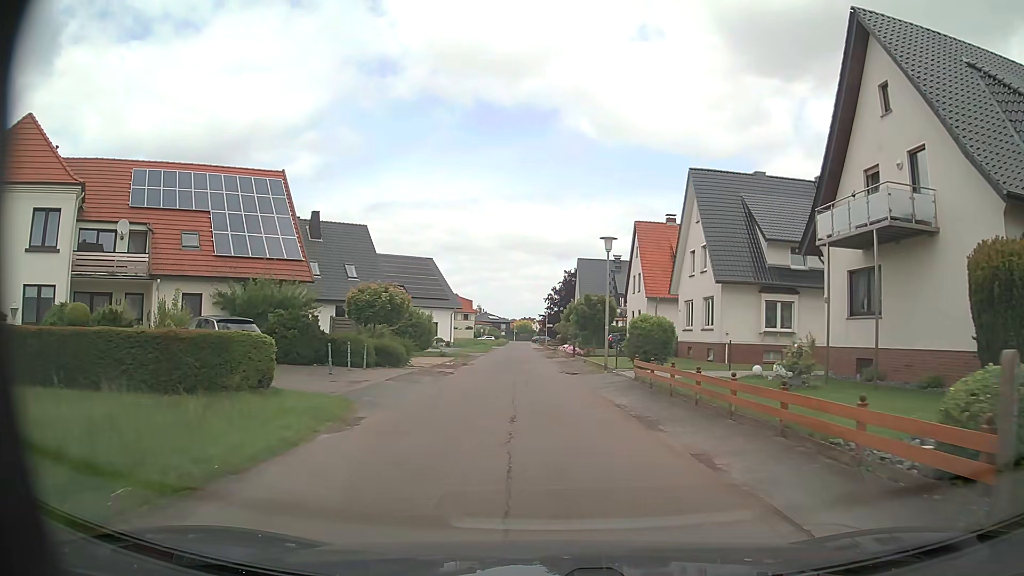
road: residential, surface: asphalt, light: Day
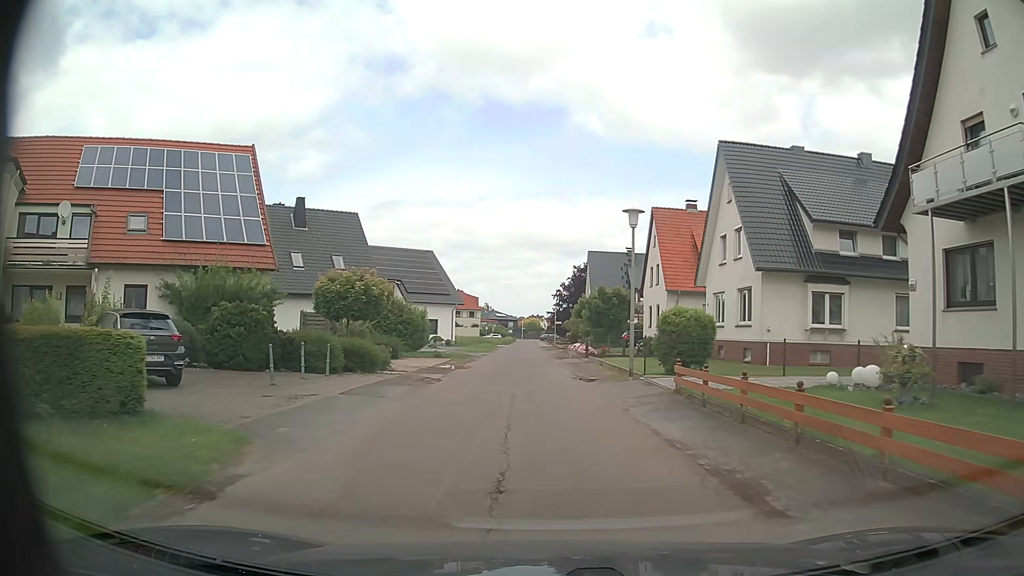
(0.0, +5.0) m; -1°
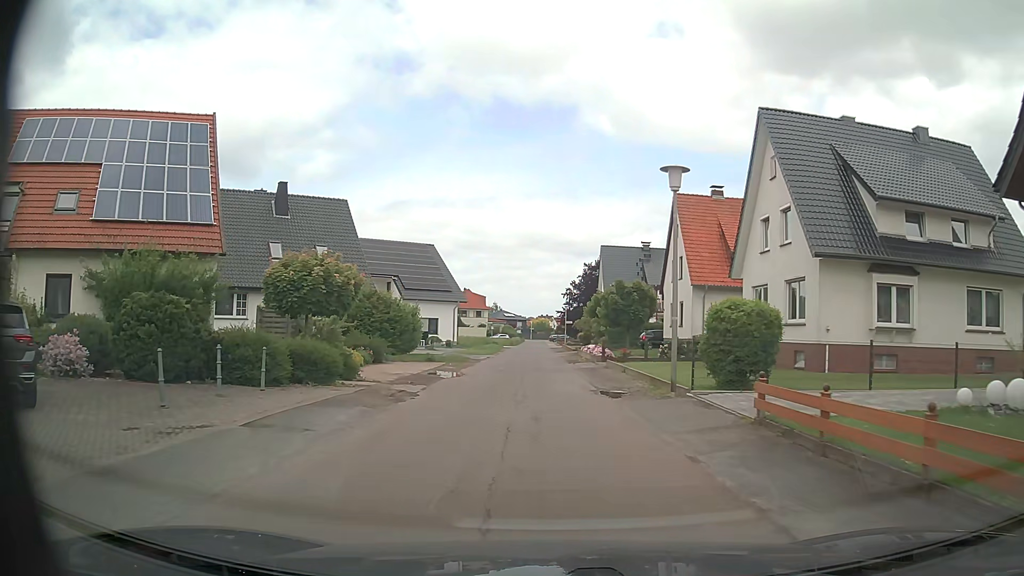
(0.0, +5.1) m; 0°
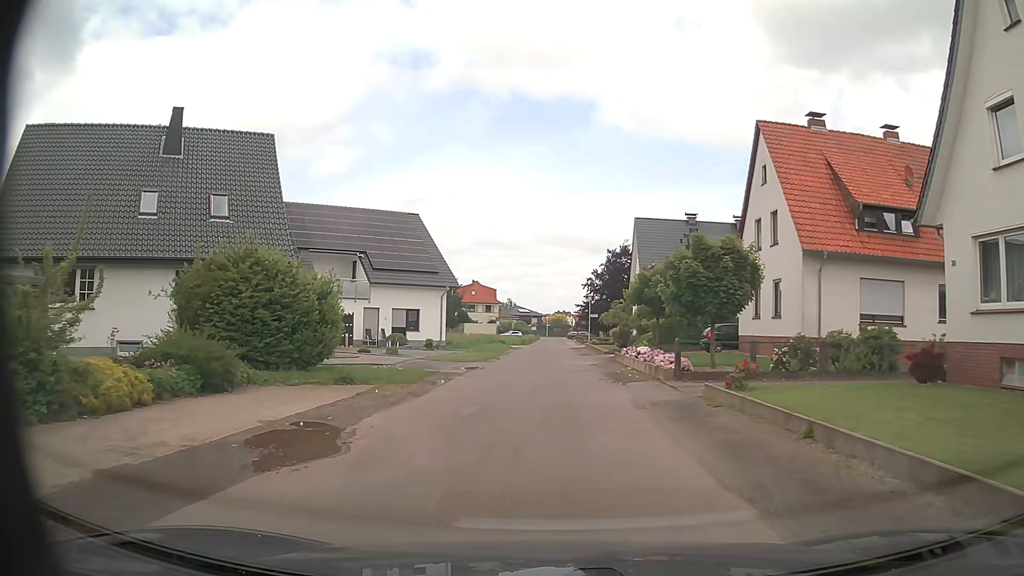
(-0.3, +15.2) m; -1°
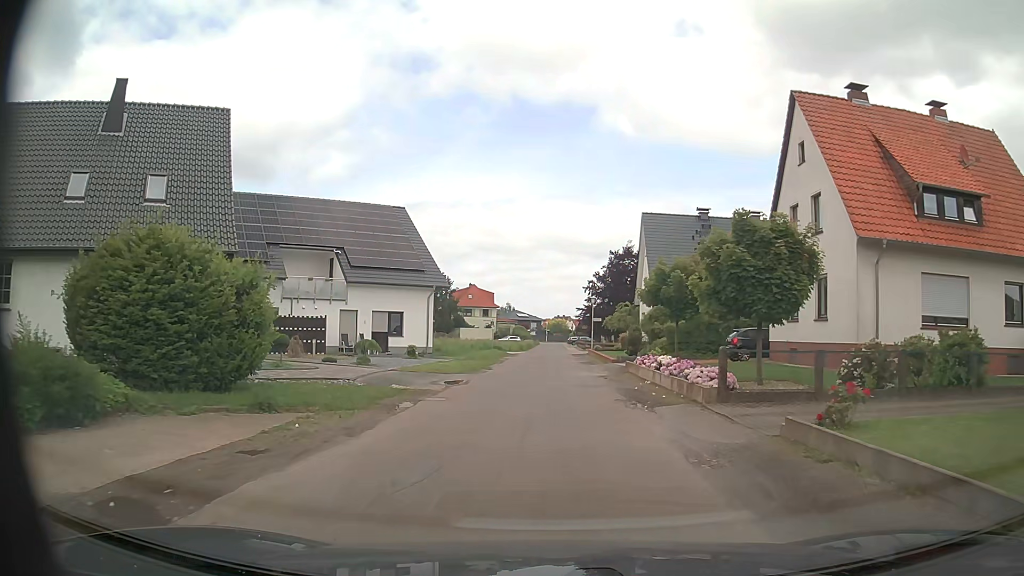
(0.0, +4.7) m; 0°
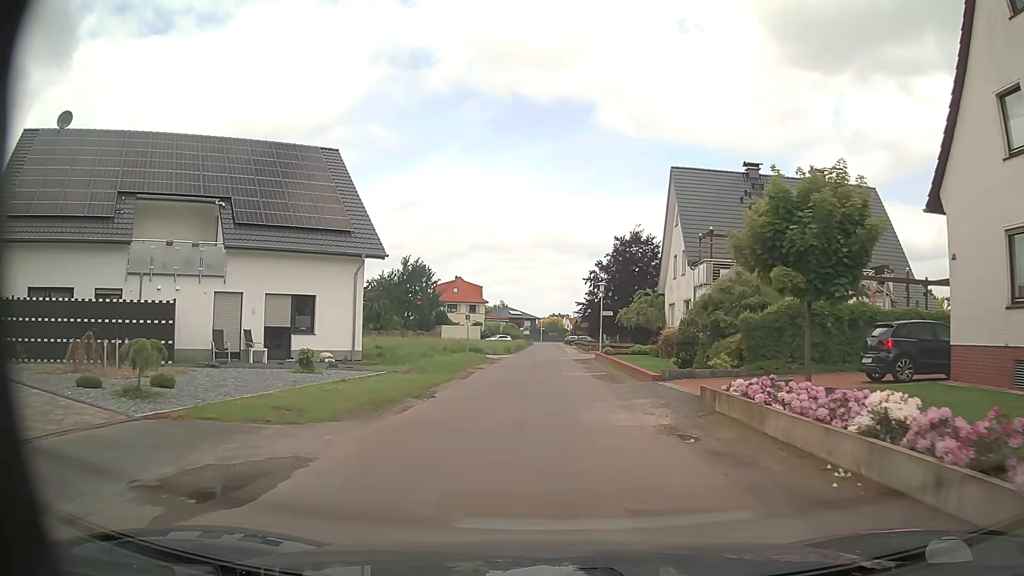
(0.0, +14.0) m; 0°
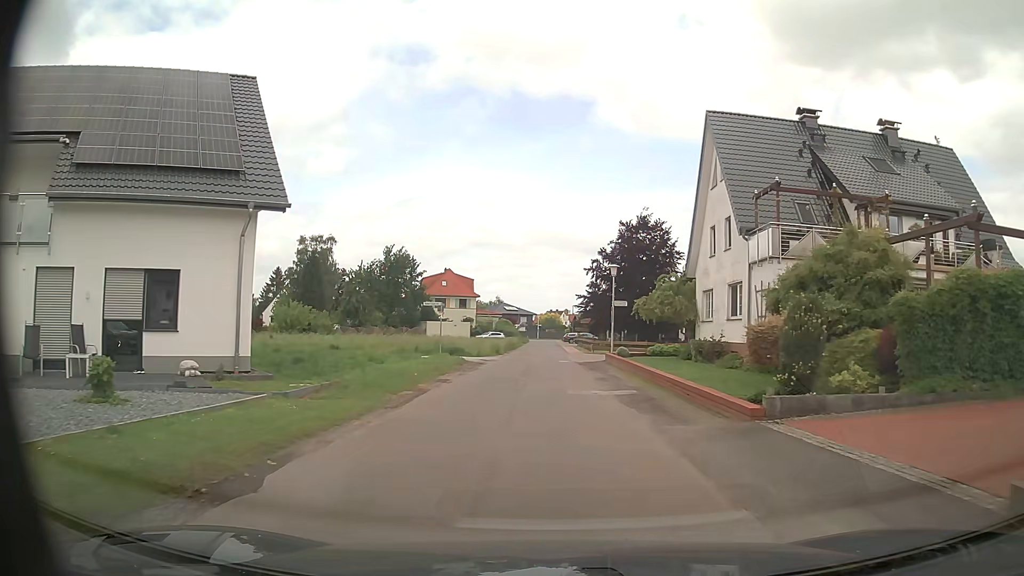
(+0.1, +9.5) m; 0°
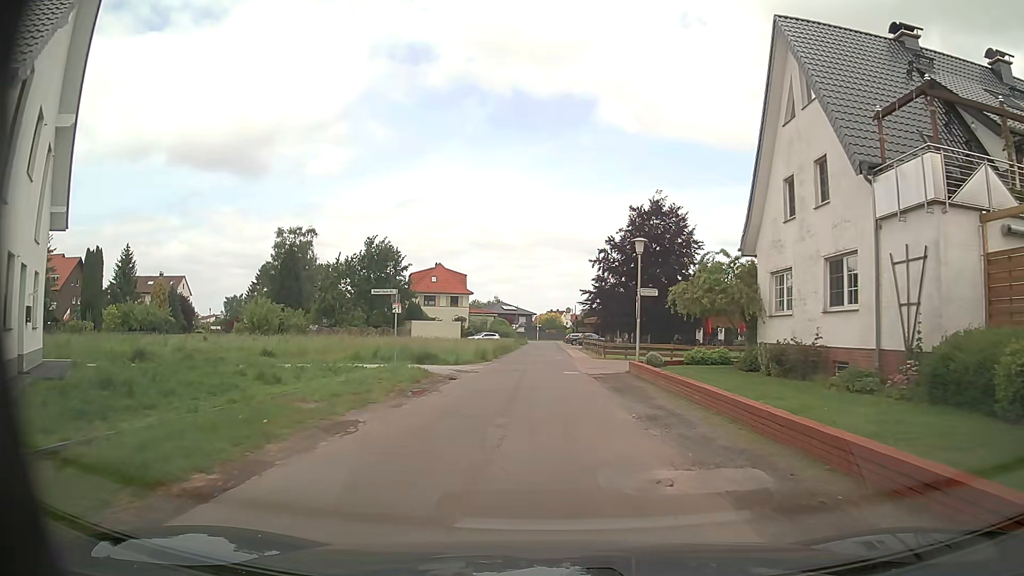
(+0.1, +9.6) m; +1°
(0, +10) (0, +20) (0, +30) (0, +40) (0, +50) (-1, +60) (-1, +70) (-1, +80) (-1, +90) (-1, +100) m
